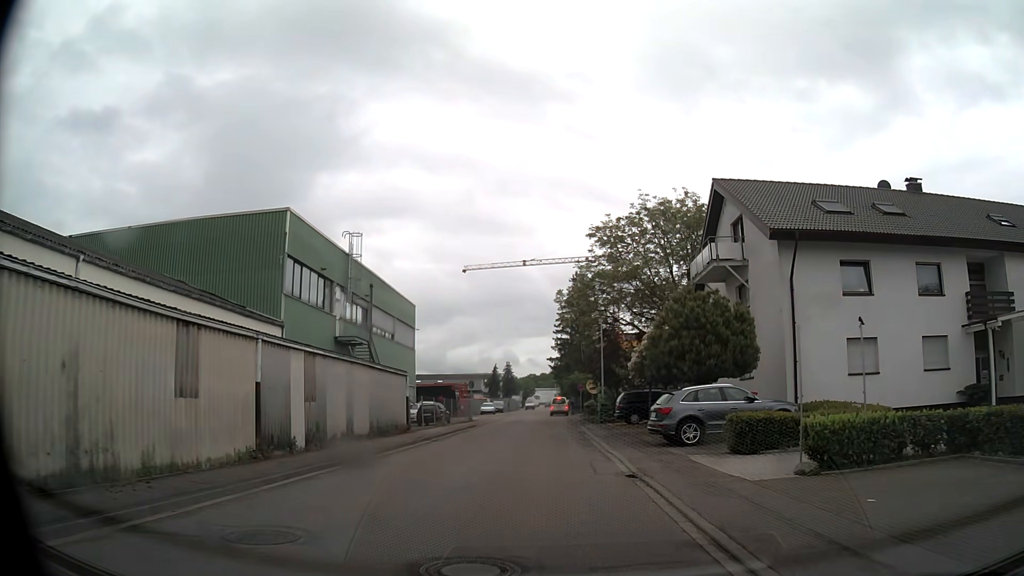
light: Day
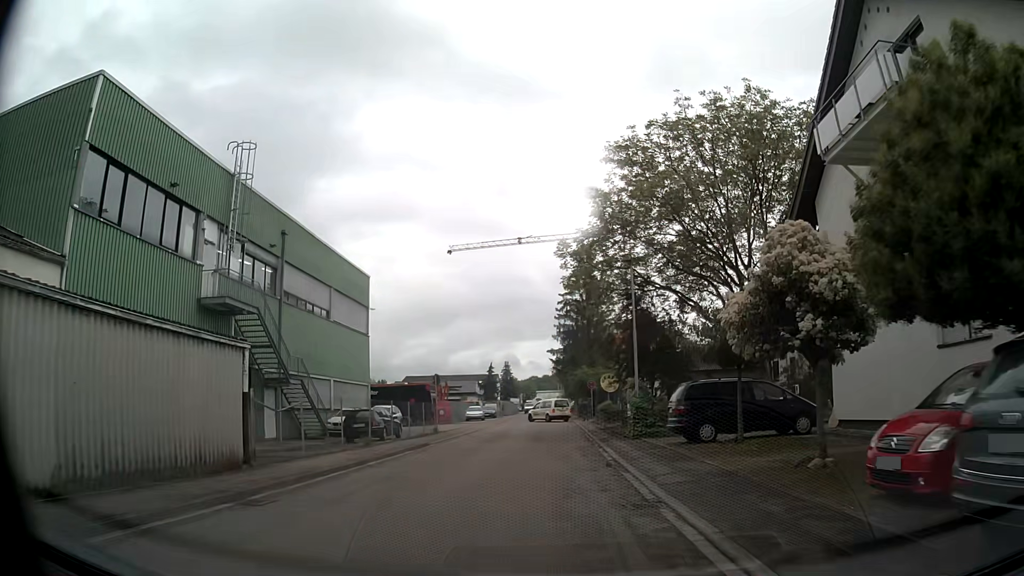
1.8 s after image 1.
(+0.1, +15.7) m; 0°
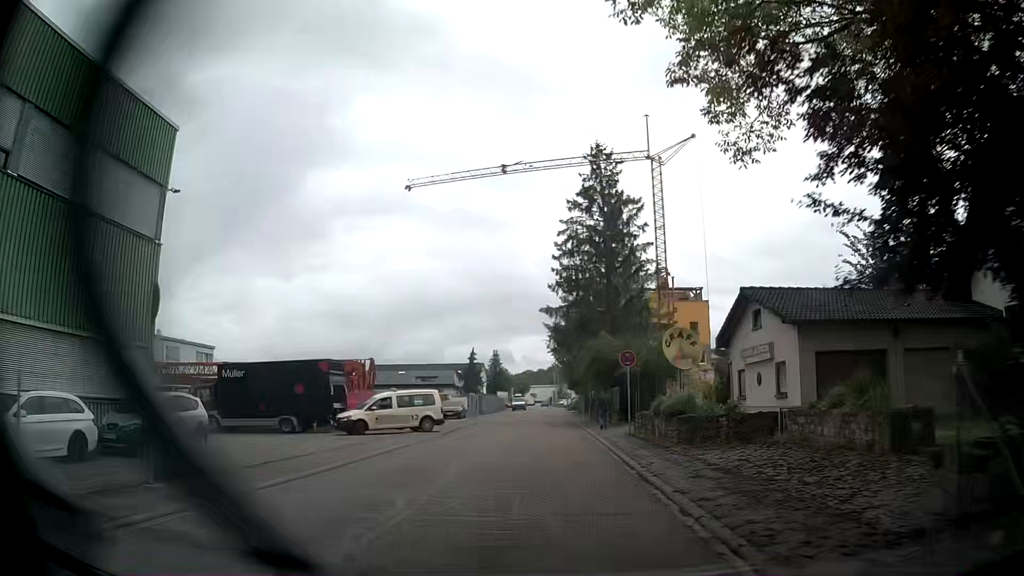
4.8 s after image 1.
(-0.1, +25.5) m; +1°
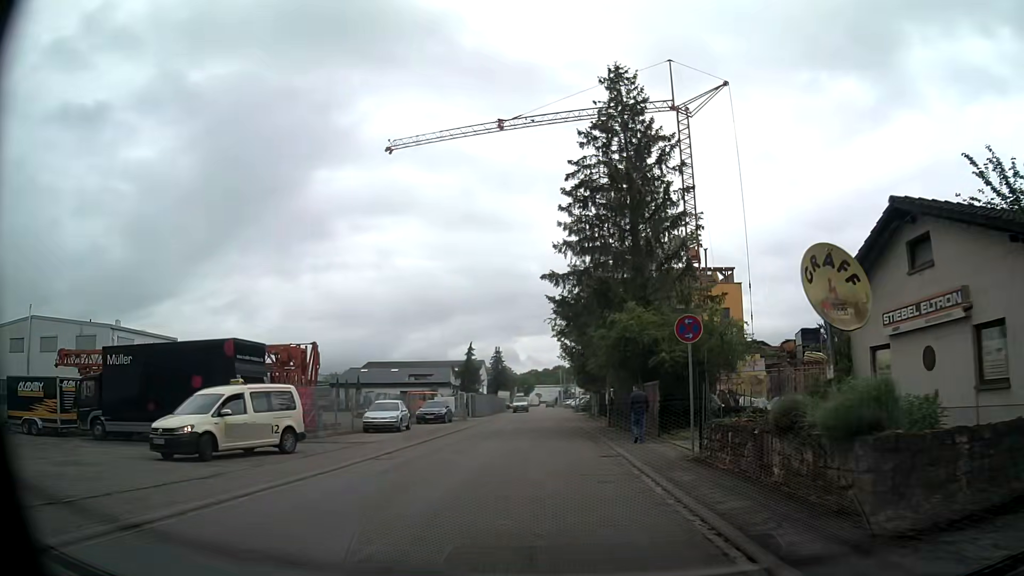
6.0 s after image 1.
(-0.1, +10.4) m; 0°
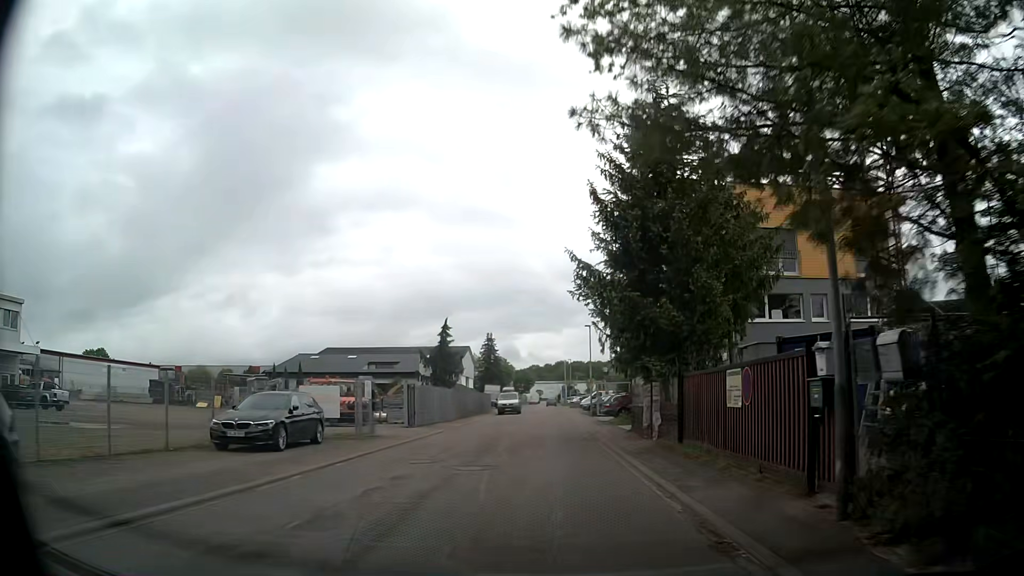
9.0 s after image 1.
(-0.5, +26.3) m; -1°
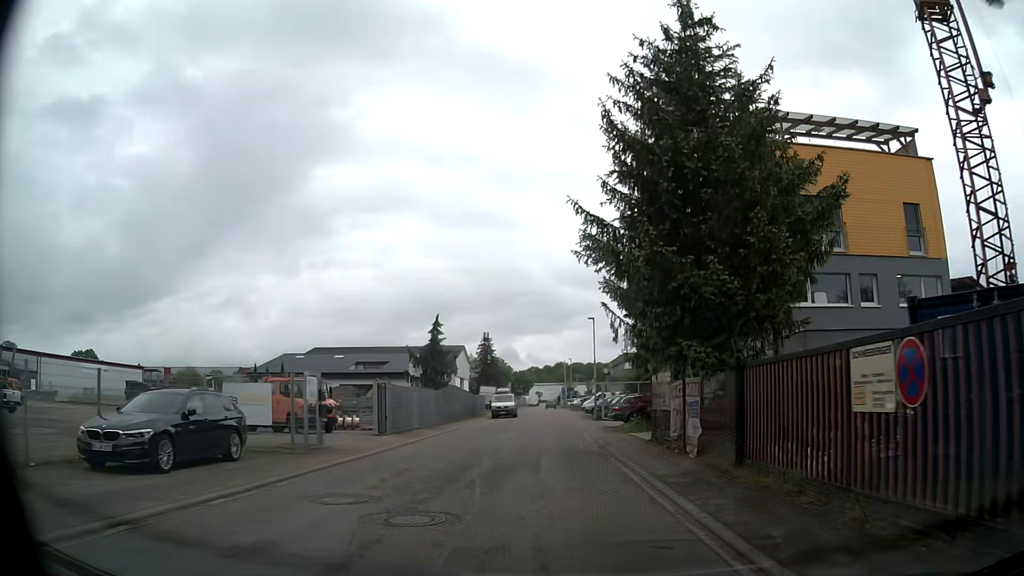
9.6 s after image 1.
(0.0, +5.4) m; 0°
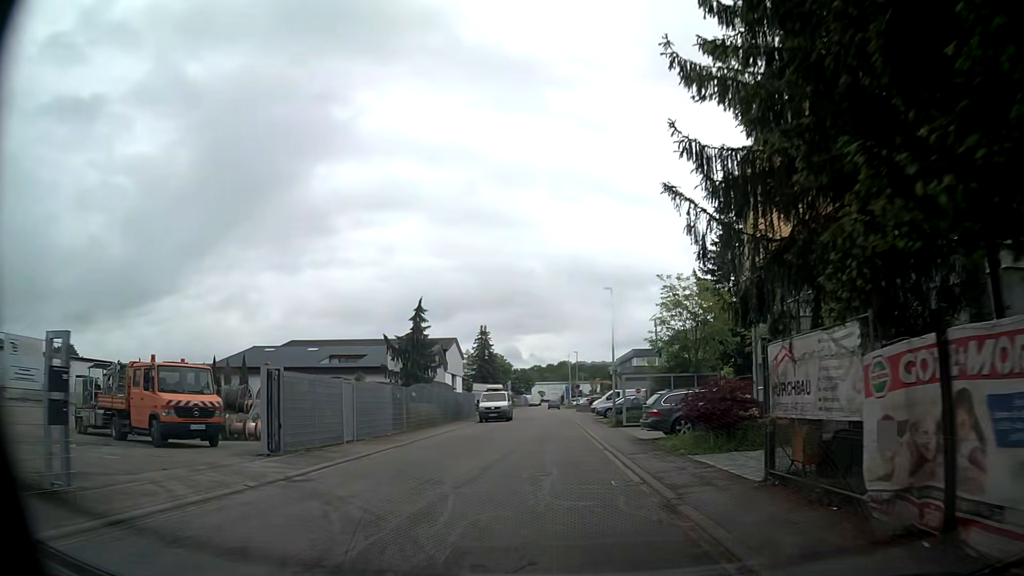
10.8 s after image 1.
(-0.1, +10.8) m; 0°
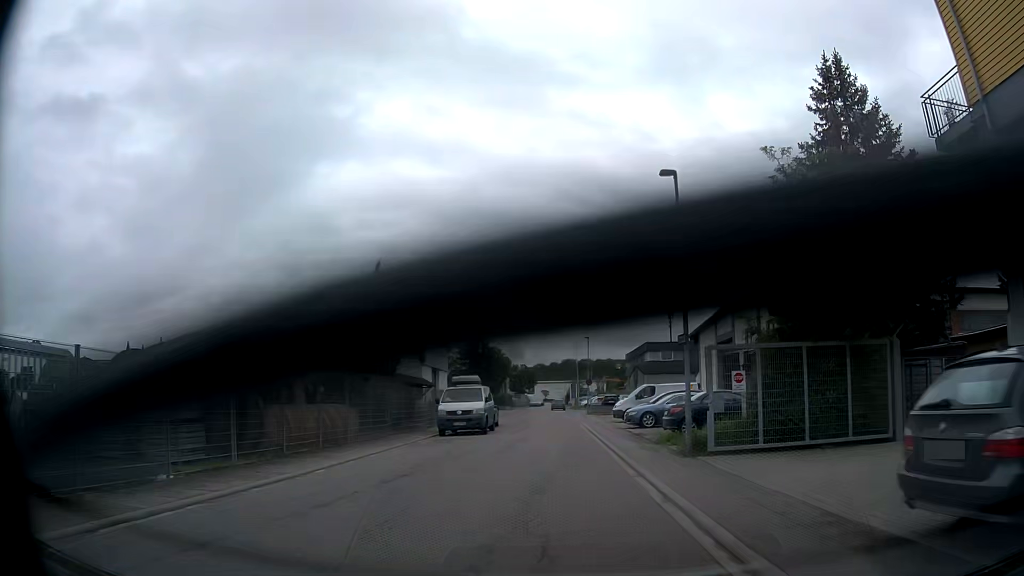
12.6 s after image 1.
(-0.1, +16.2) m; -1°
